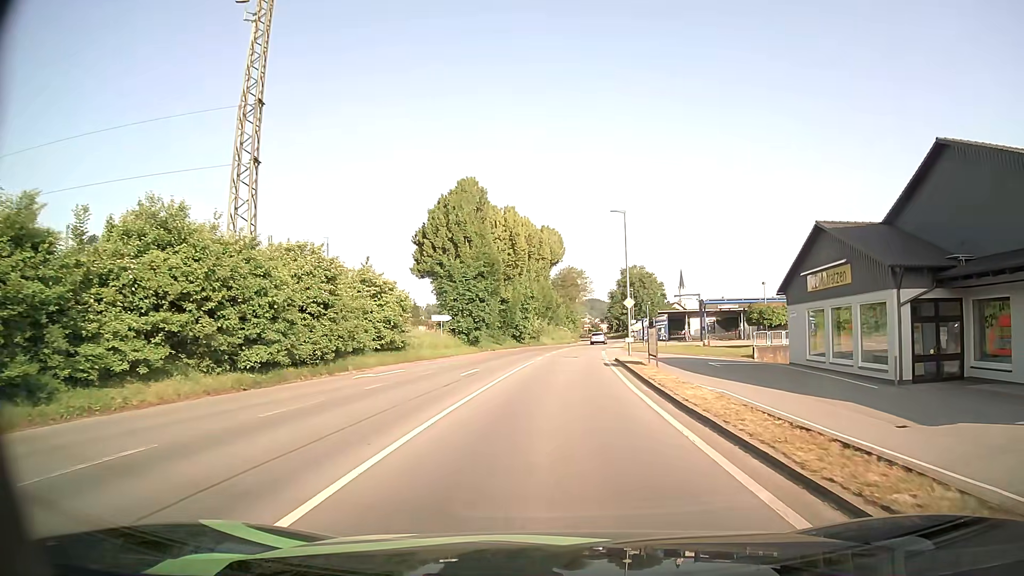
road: tertiary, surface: asphalt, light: Day
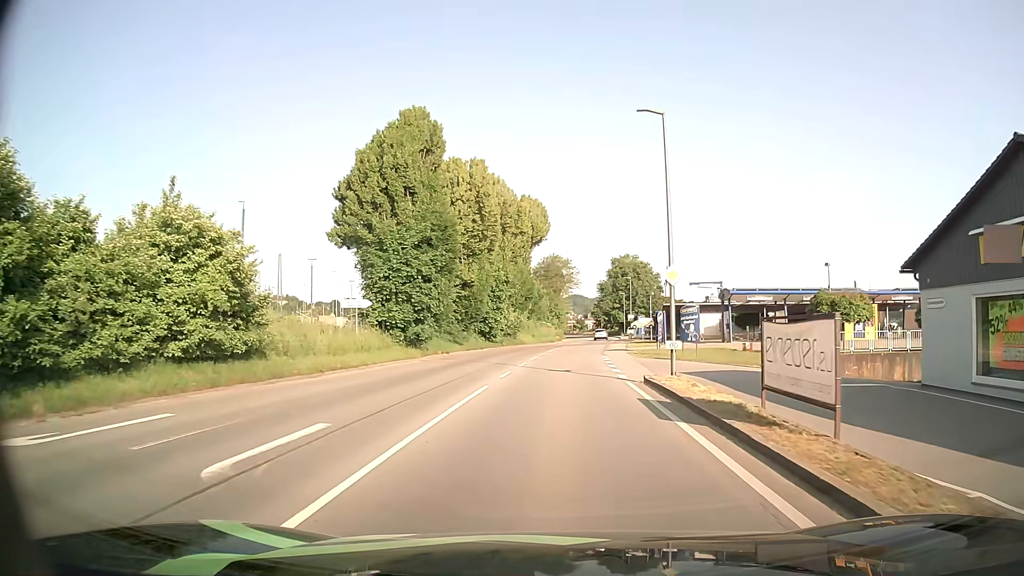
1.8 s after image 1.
(+0.2, +15.8) m; +2°
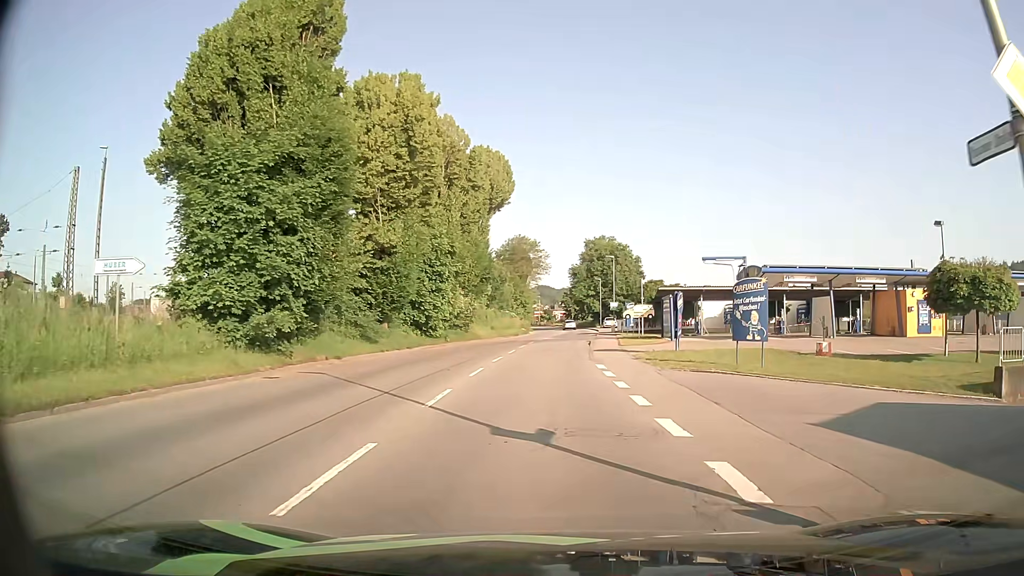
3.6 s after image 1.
(+0.1, +14.6) m; +3°
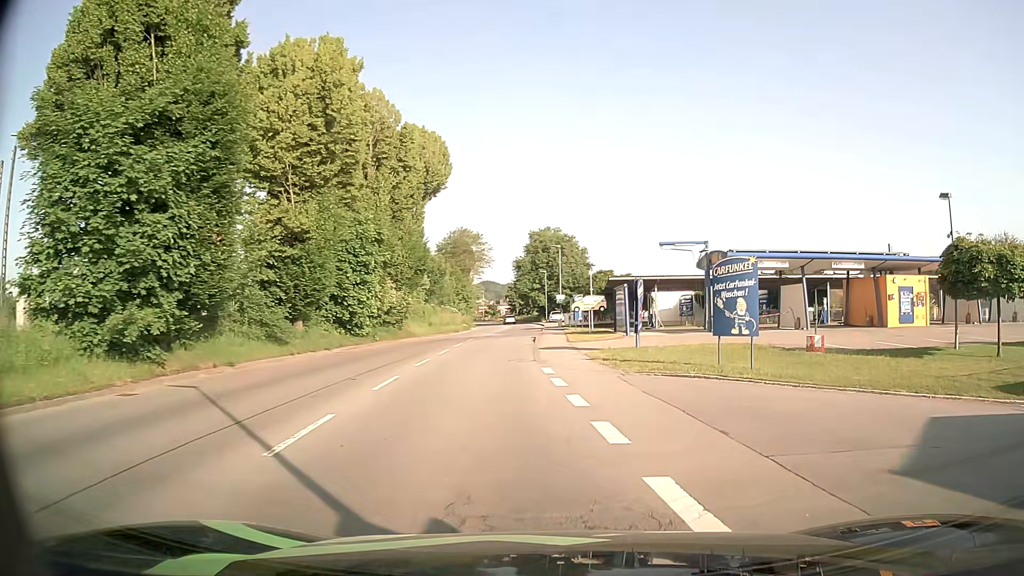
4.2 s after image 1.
(+0.1, +4.0) m; +5°
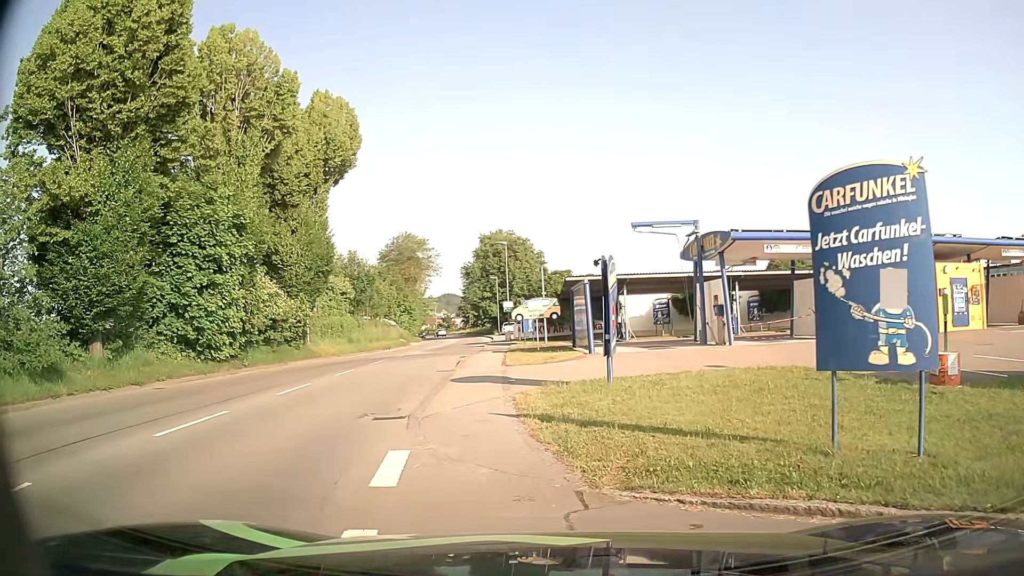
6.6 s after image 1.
(+1.0, +9.7) m; +3°
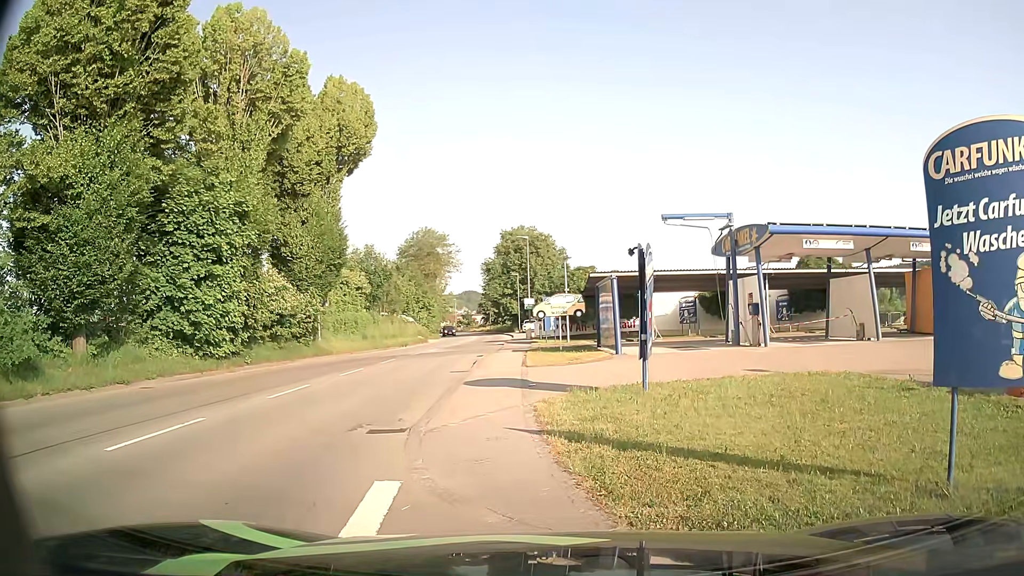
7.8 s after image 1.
(0.0, +1.5) m; -1°
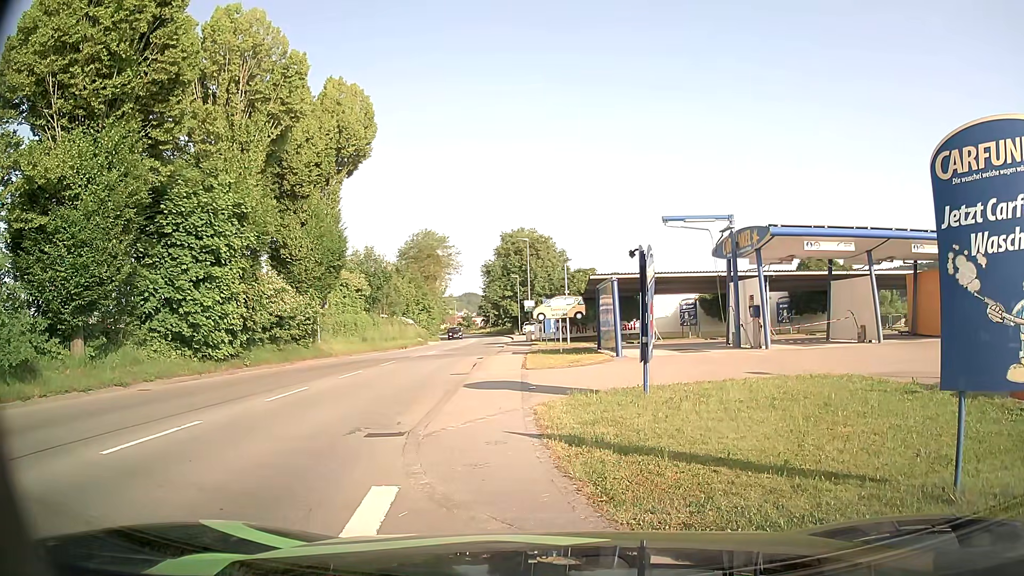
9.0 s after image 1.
(0.0, +0.2) m; 0°
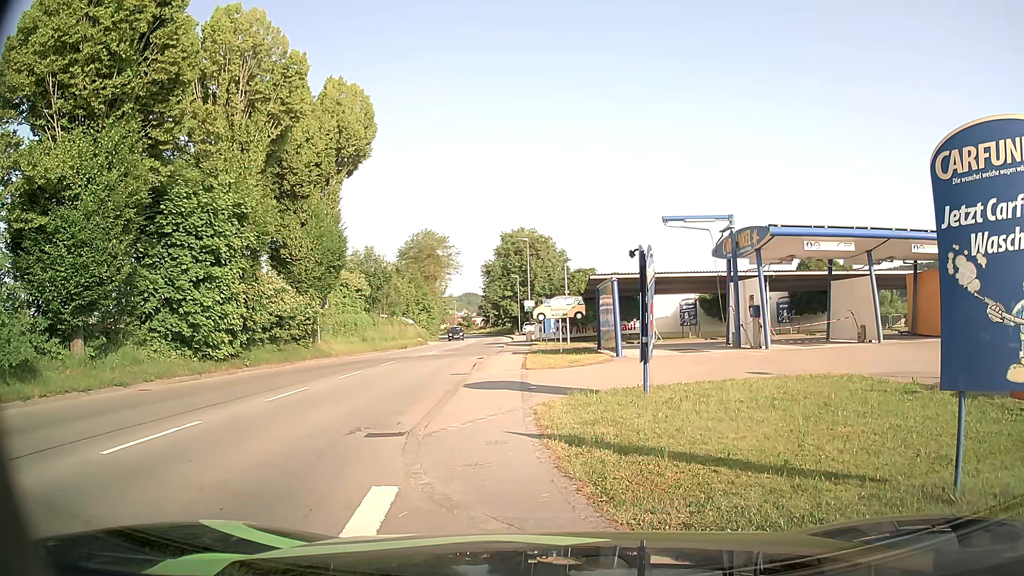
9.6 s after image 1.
(0.0, 0.0) m; 0°
(-3, +10) (-5, +19) (-6, +29) (-6, +39) (-7, +49) (-7, +59) (-8, +69) (-9, +79) (-11, +89) (-12, +99) m
